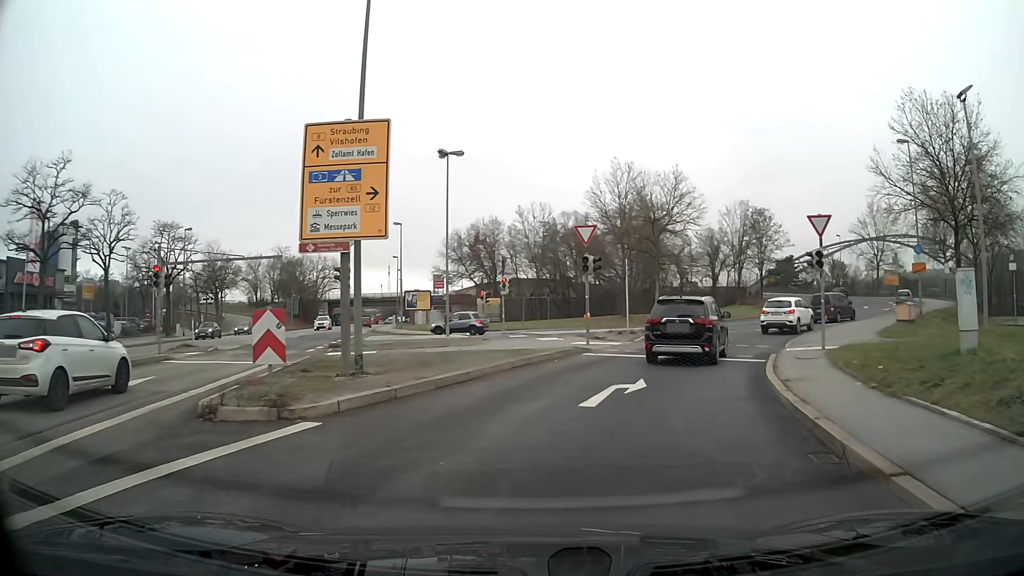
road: primary_link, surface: asphalt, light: Day
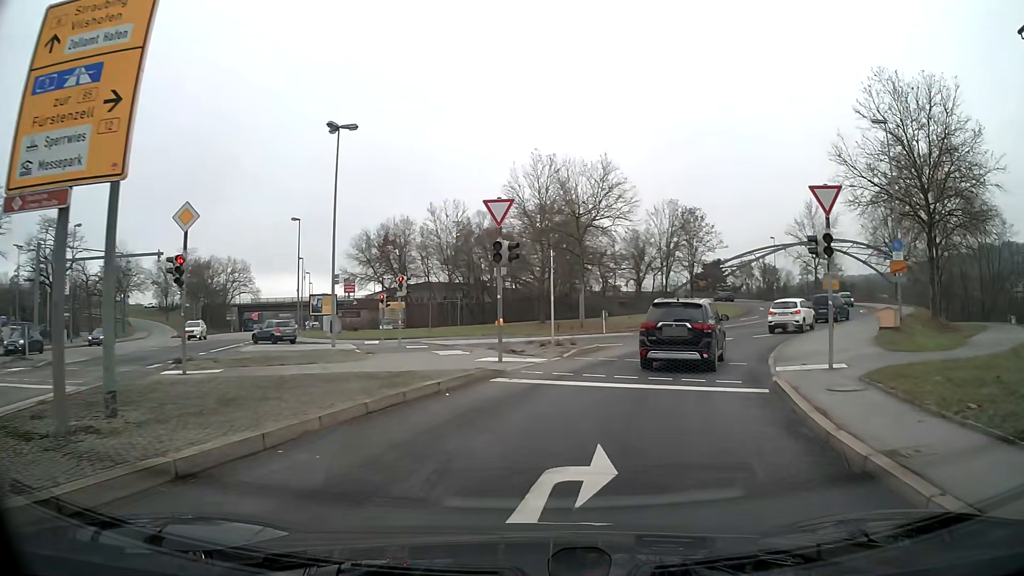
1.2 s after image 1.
(+0.4, +6.3) m; +7°
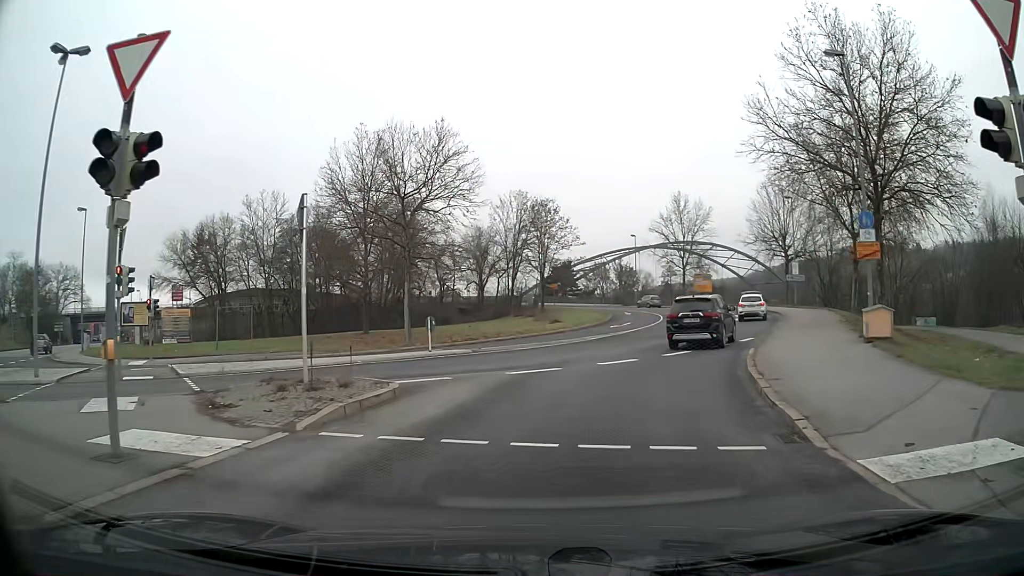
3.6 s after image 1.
(+1.3, +11.1) m; +13°
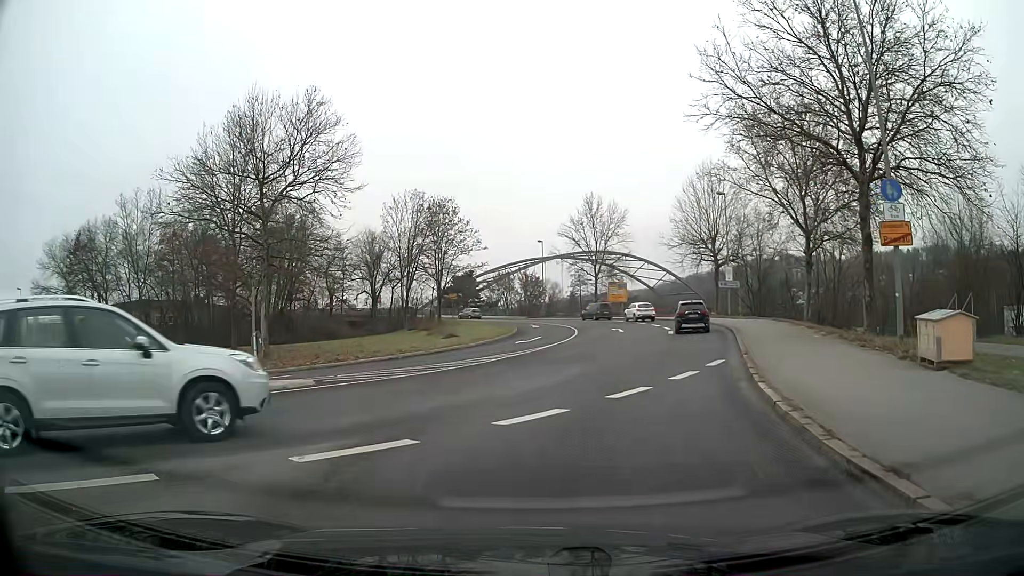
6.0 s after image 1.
(+0.5, +7.8) m; +7°
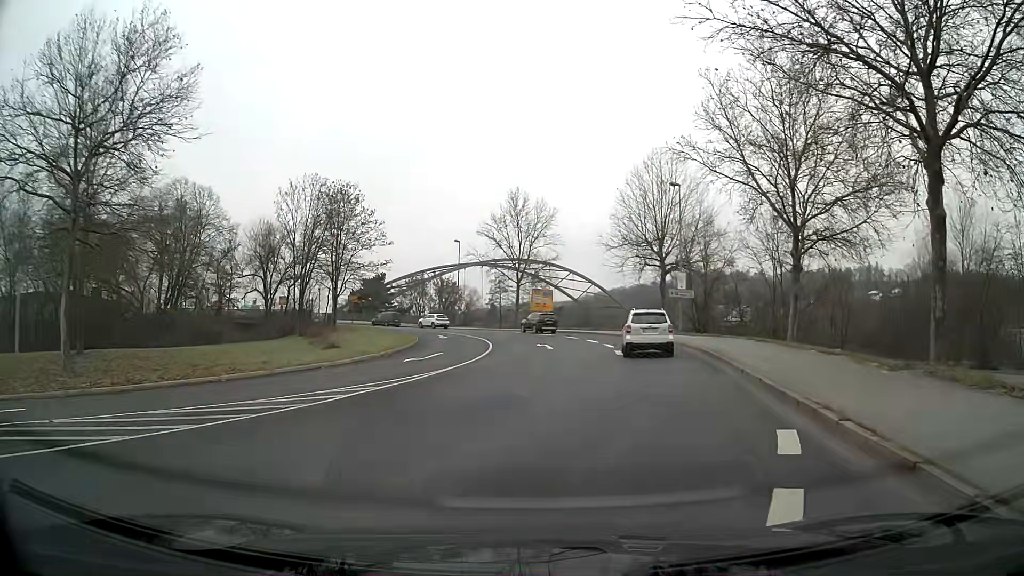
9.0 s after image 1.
(+0.7, +10.3) m; +7°
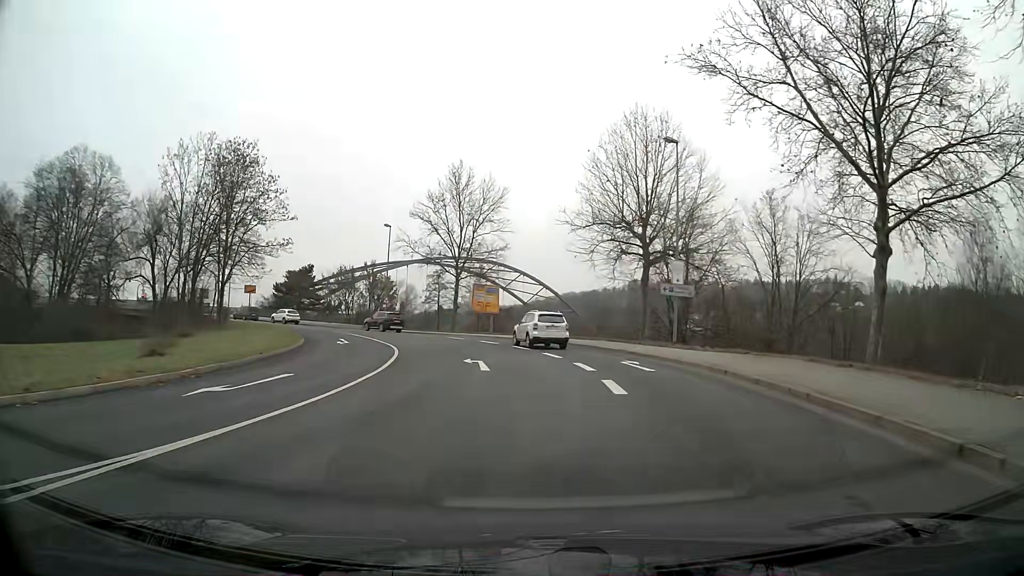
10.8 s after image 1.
(+0.6, +13.5) m; +4°
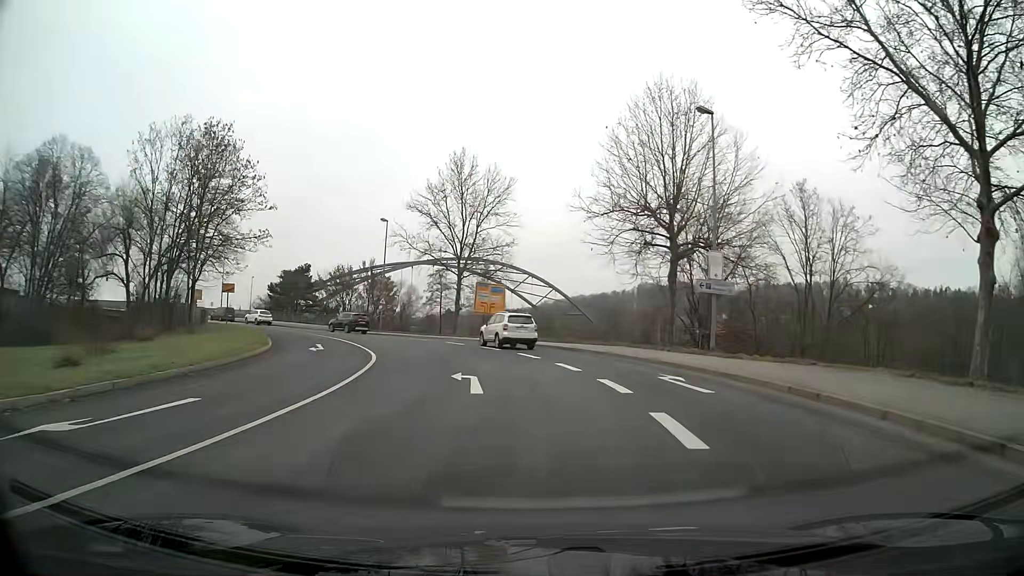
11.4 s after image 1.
(0.0, +5.5) m; -1°
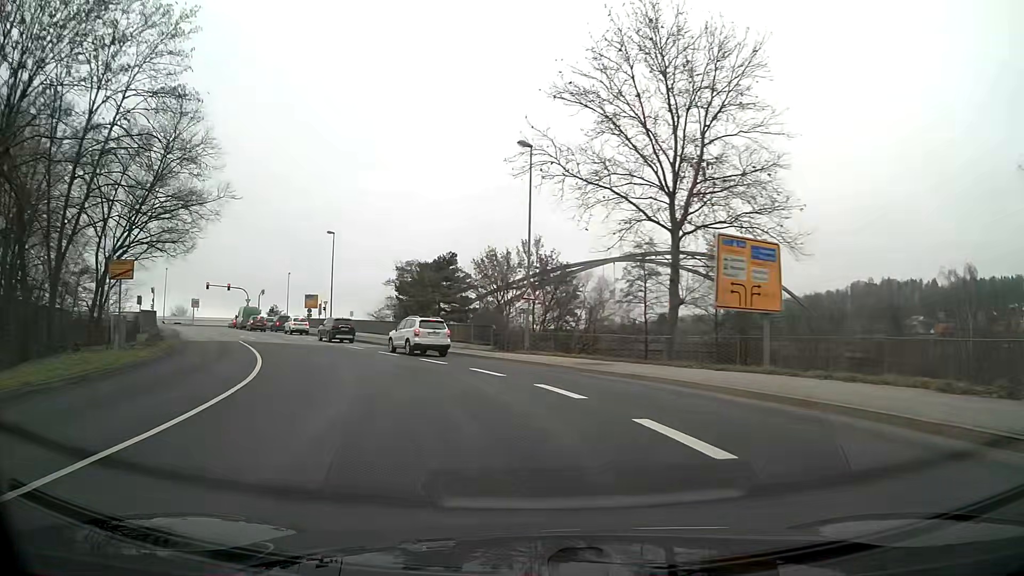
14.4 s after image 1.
(-3.6, +29.1) m; -20°
